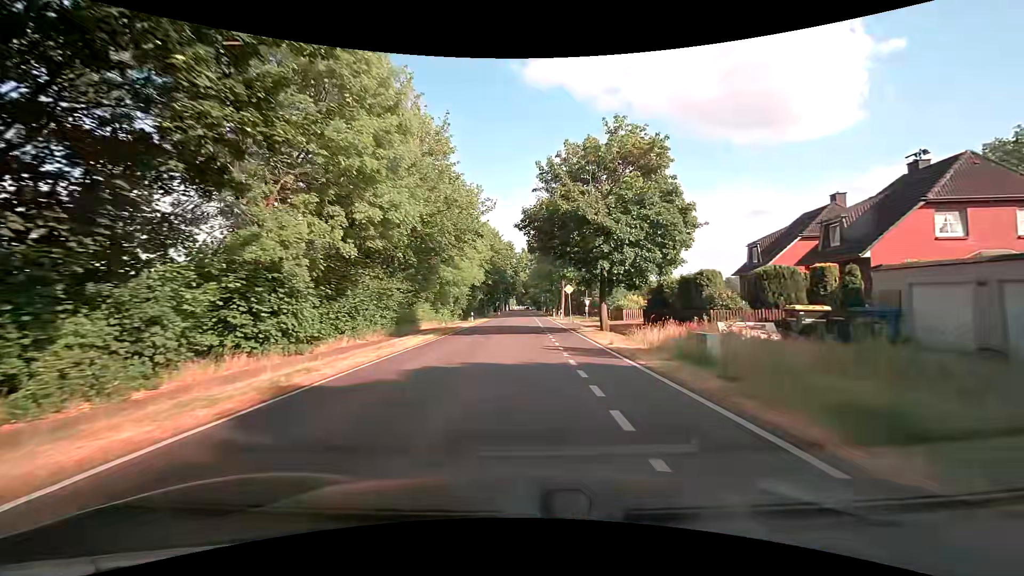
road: tertiary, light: Day
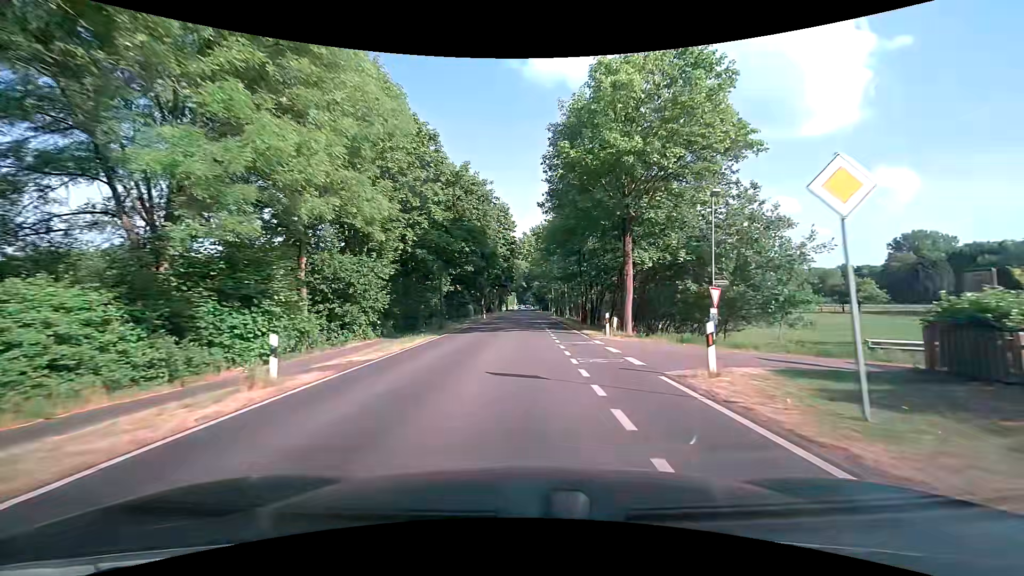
(-0.1, +38.1) m; 0°
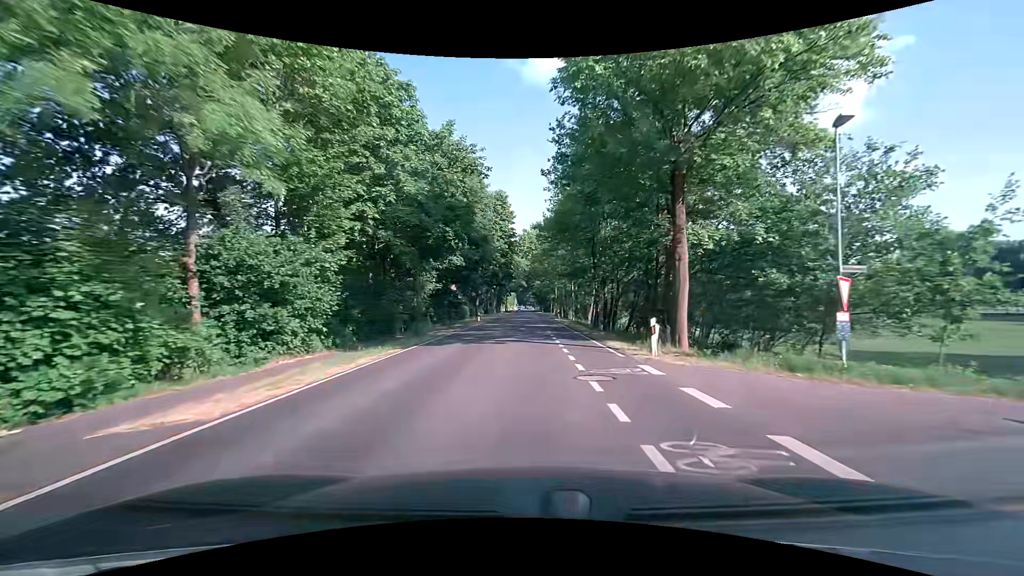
(-0.1, +7.6) m; -1°
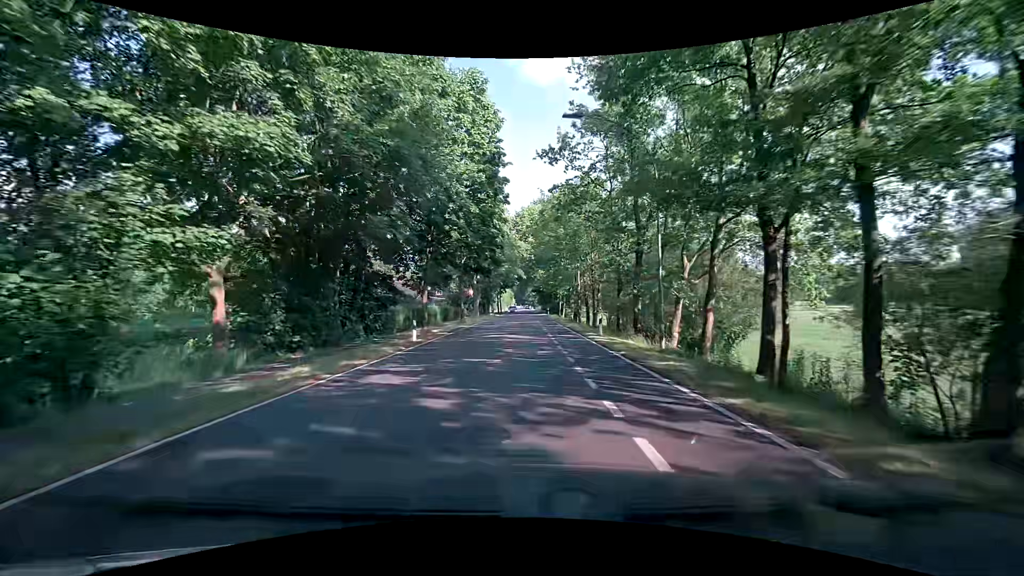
(+0.1, +30.4) m; 0°
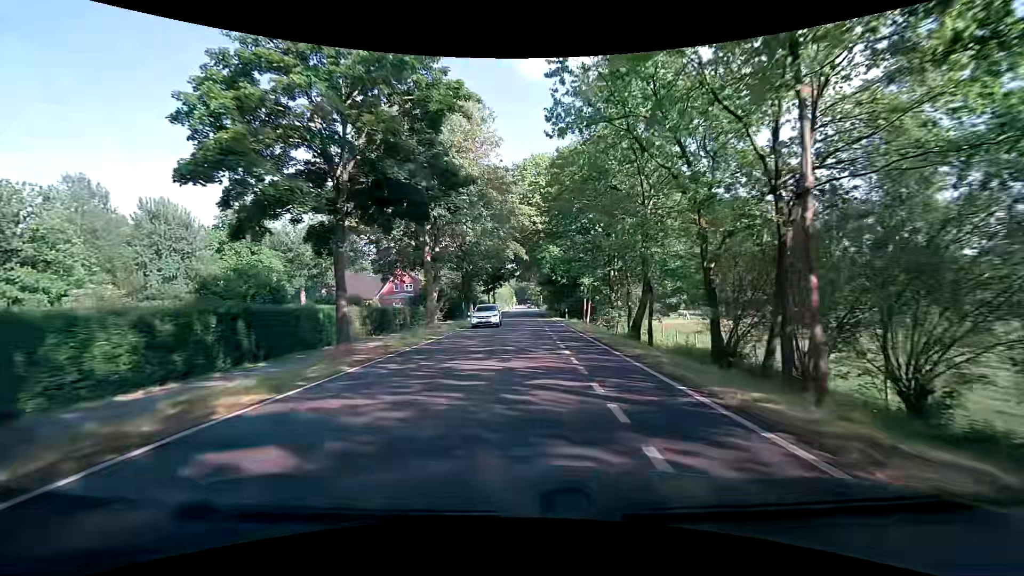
(+0.1, +30.4) m; +1°
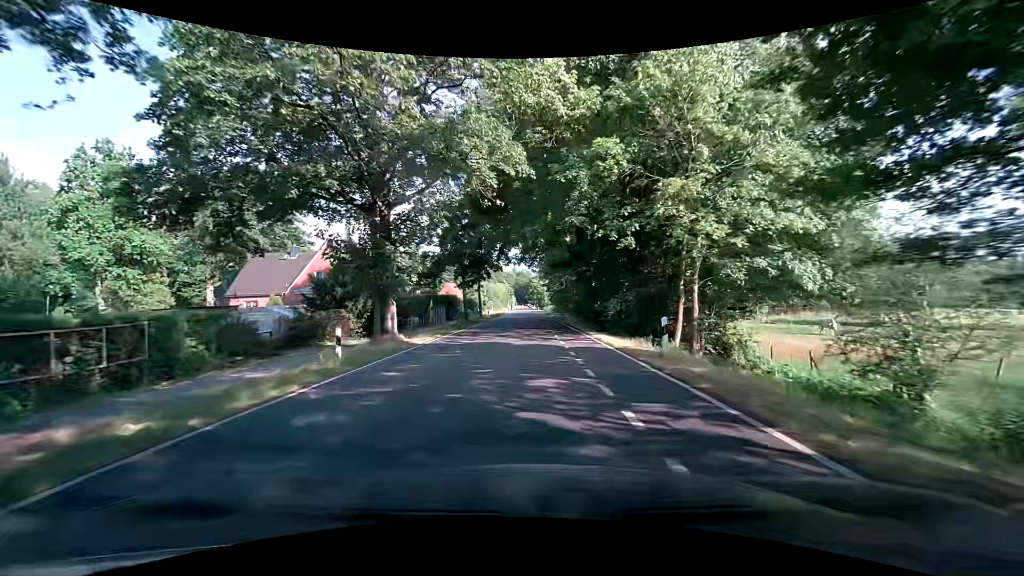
(-0.4, +30.4) m; 0°
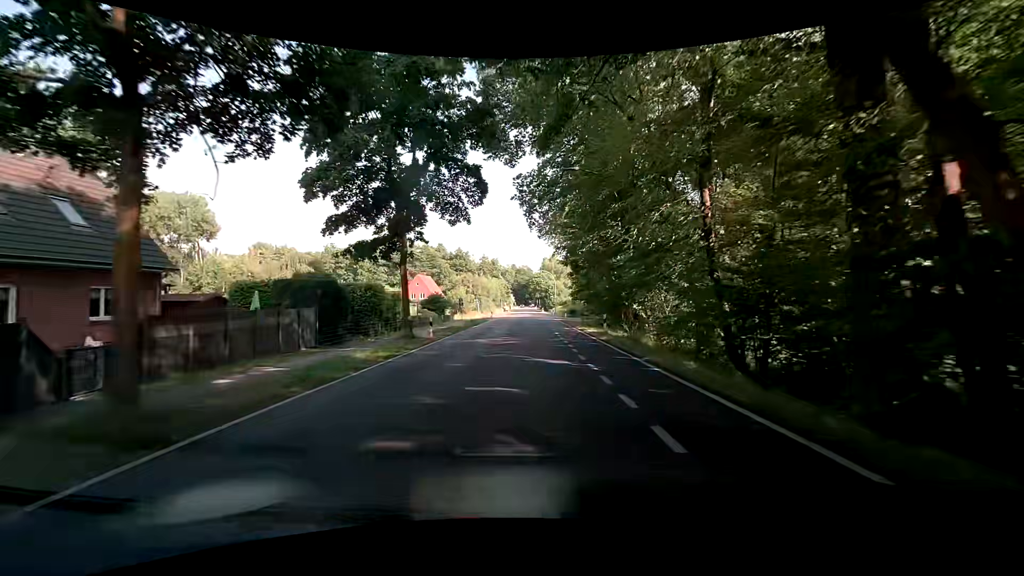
(-0.6, +38.0) m; 0°
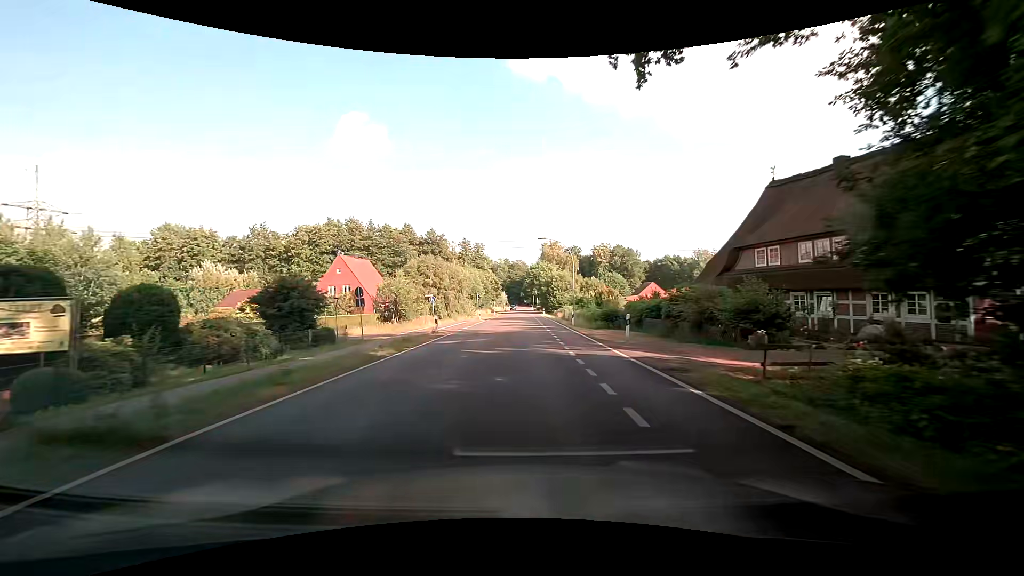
(-0.1, +38.1) m; +1°
(0, +10) (0, +20) (0, +30) (0, +40) (-1, +50) (-1, +60) (-1, +70) (-1, +80) (-1, +90) (-1, +100) m
